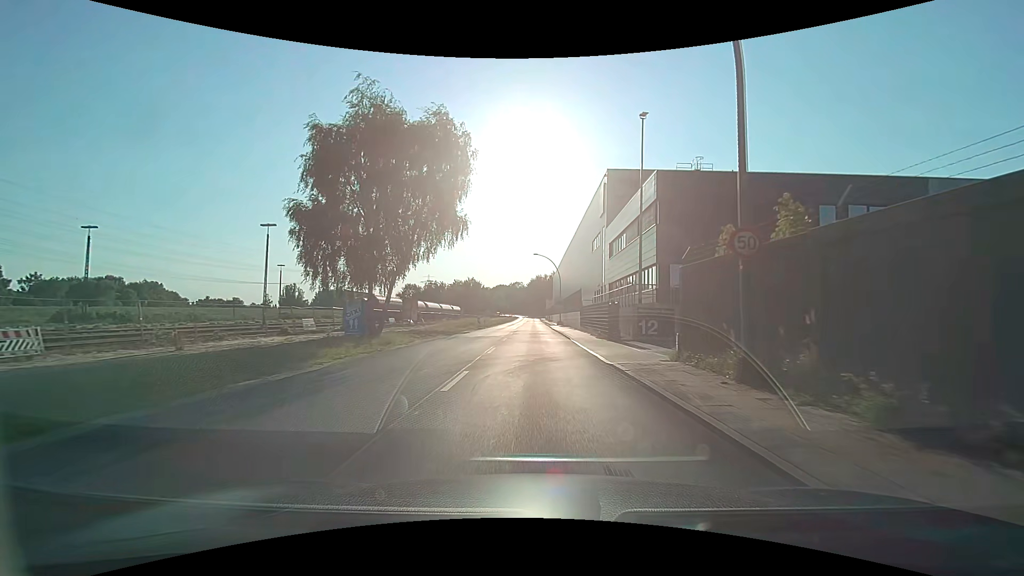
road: secondary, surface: asphalt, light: Day
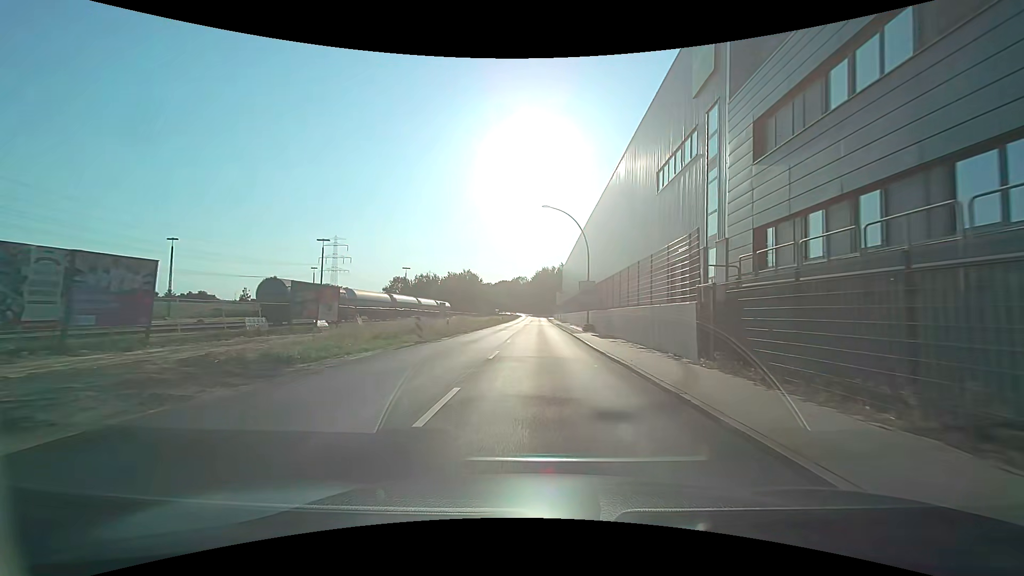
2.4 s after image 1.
(-0.1, +30.0) m; -1°
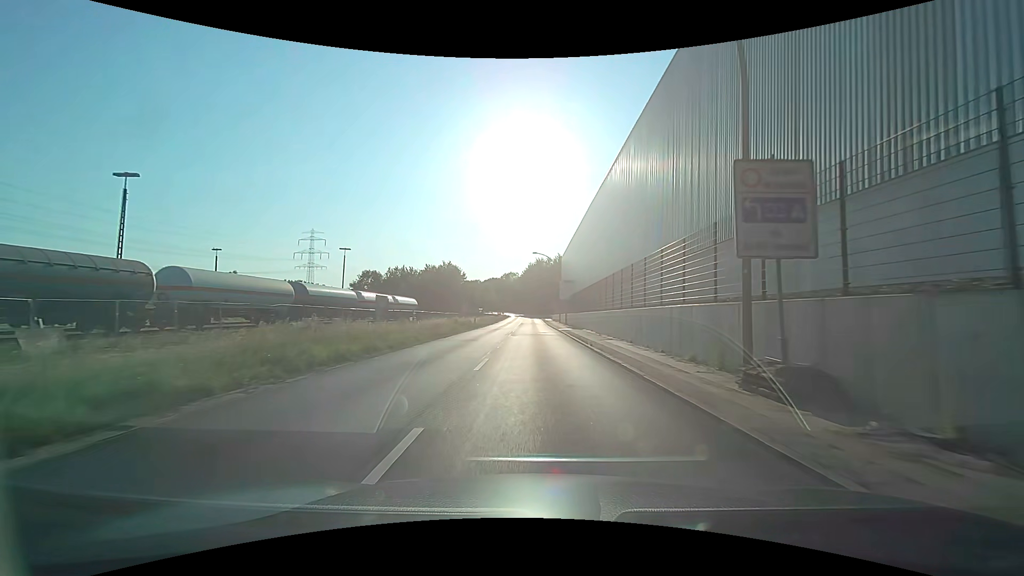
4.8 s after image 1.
(+0.3, +30.1) m; +1°
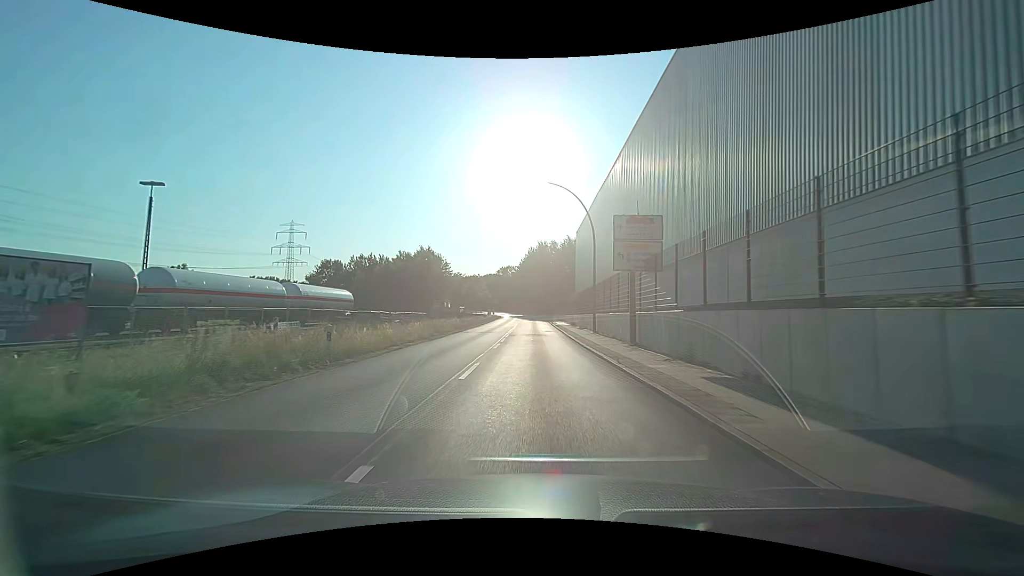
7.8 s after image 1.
(-0.2, +37.7) m; 0°
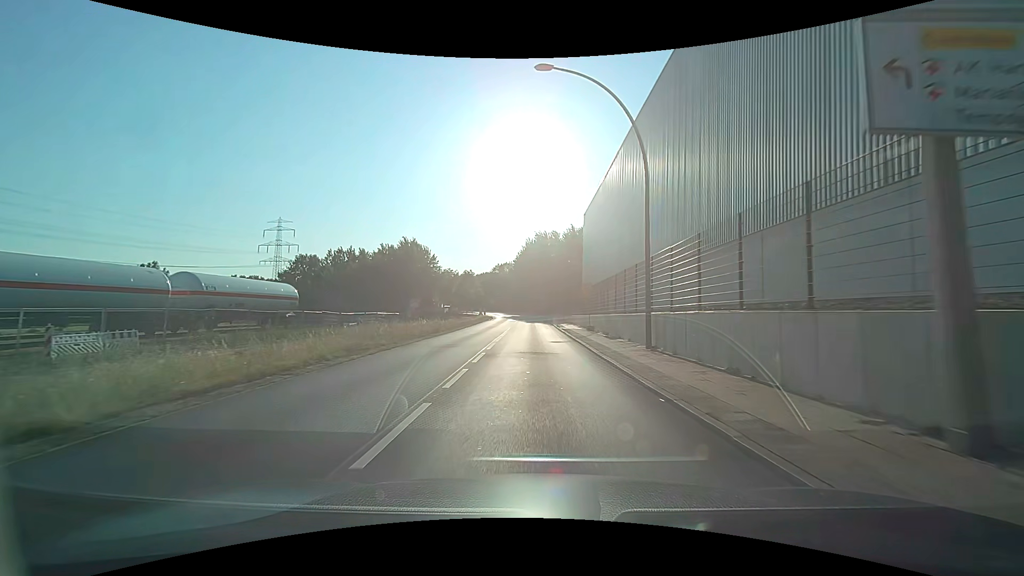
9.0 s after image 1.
(0.0, +15.1) m; 0°
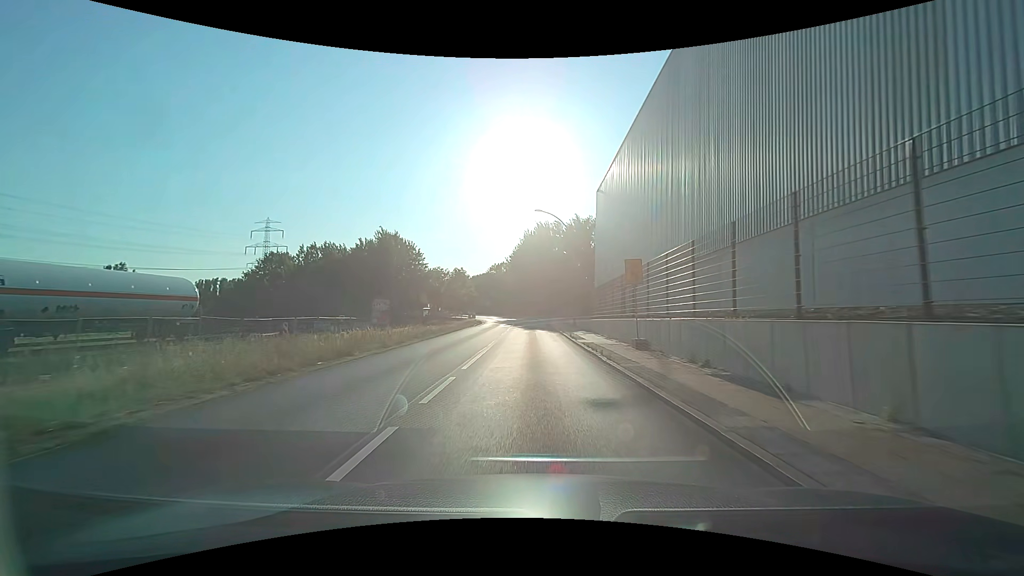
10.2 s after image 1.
(0.0, +15.0) m; 0°
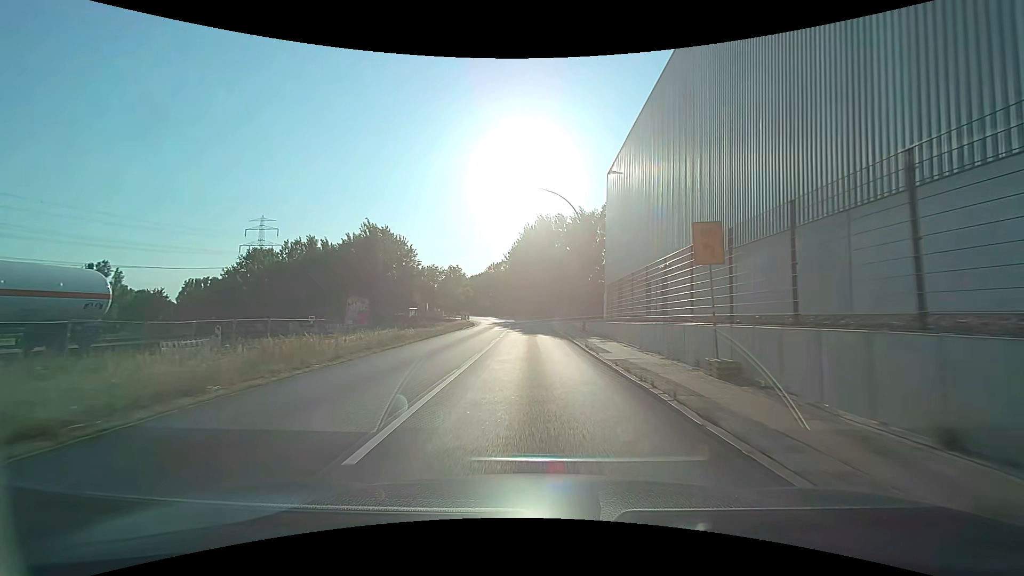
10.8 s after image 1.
(0.0, +7.5) m; 0°
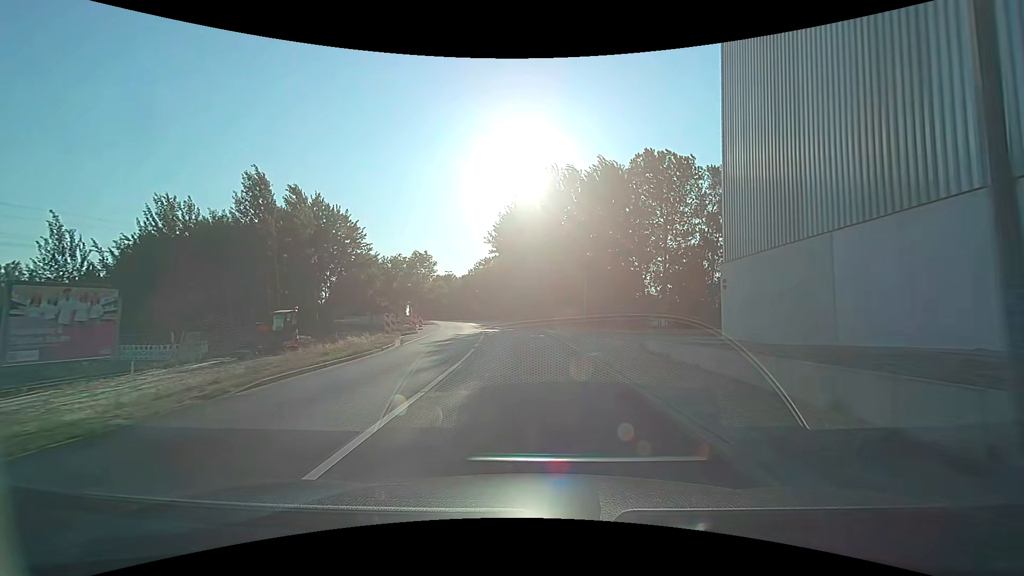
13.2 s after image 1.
(0.0, +29.9) m; 0°
